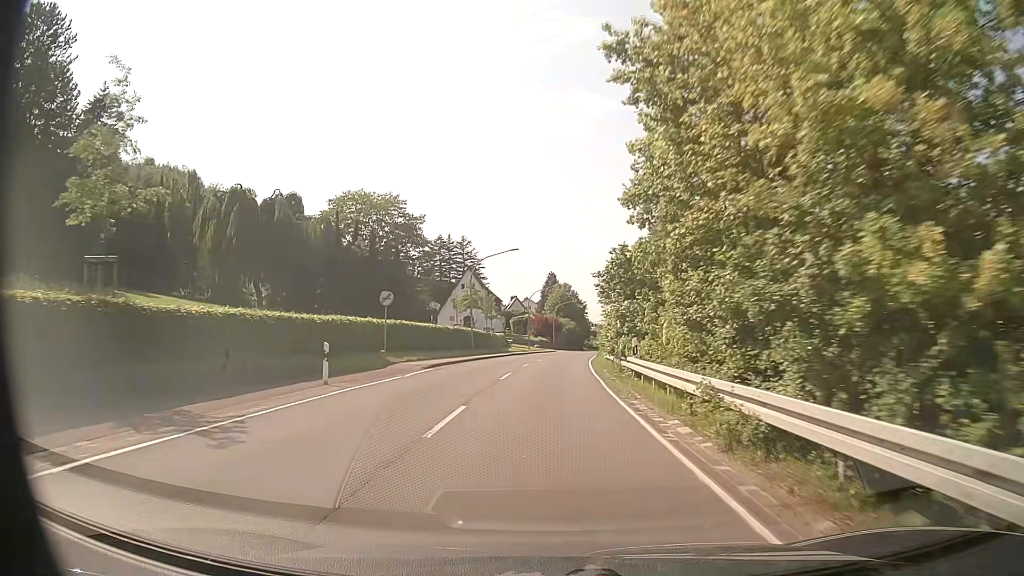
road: secondary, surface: asphalt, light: Day
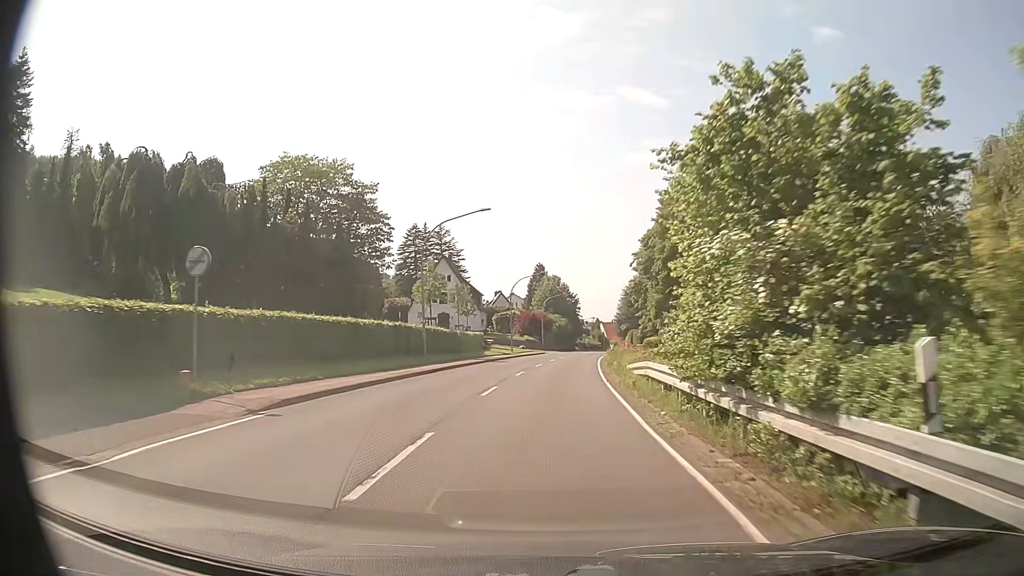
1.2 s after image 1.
(+0.1, +15.4) m; +2°
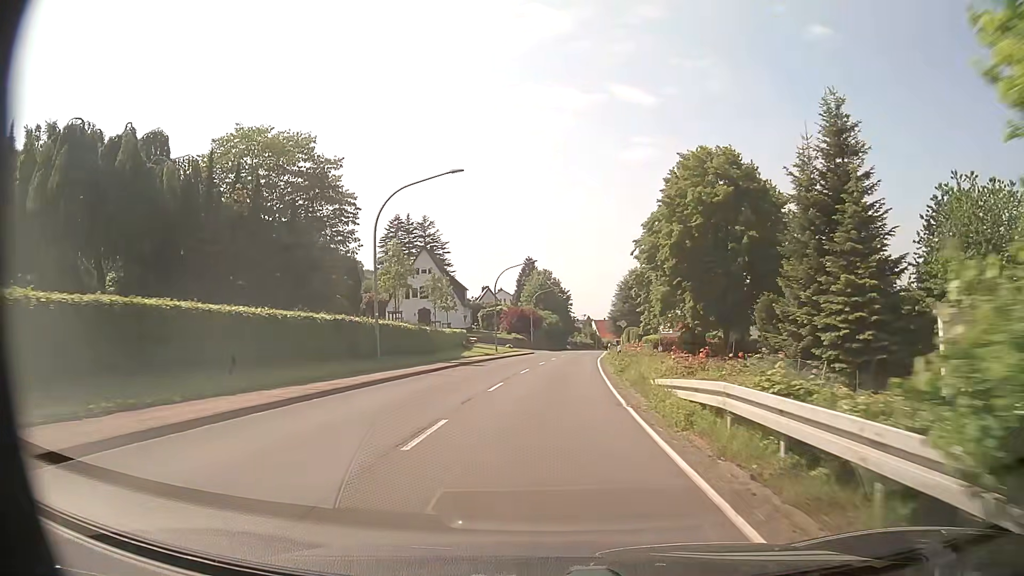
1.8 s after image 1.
(0.0, +7.7) m; 0°
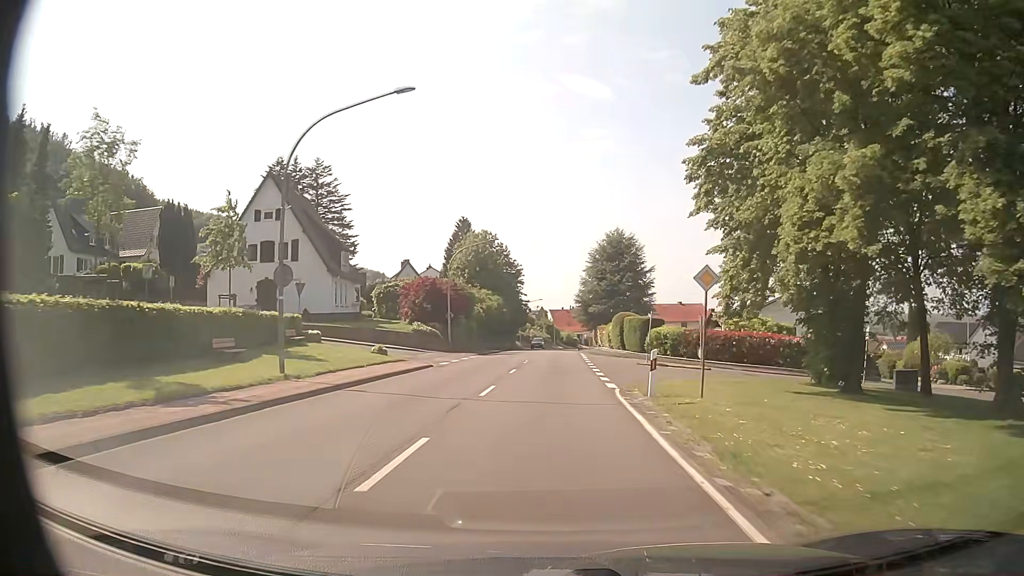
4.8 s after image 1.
(+1.2, +38.4) m; +3°
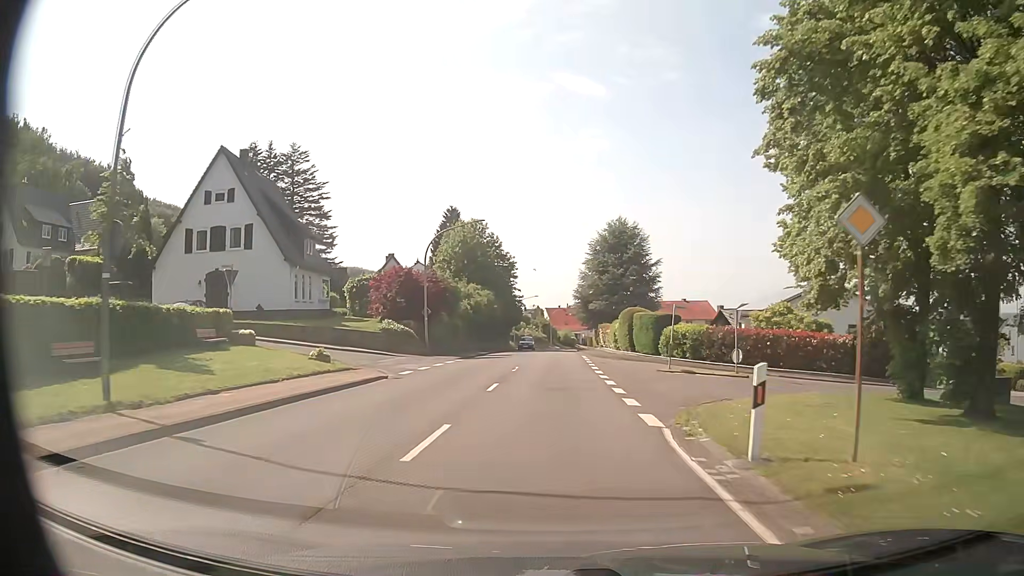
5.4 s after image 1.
(+0.1, +7.7) m; +1°
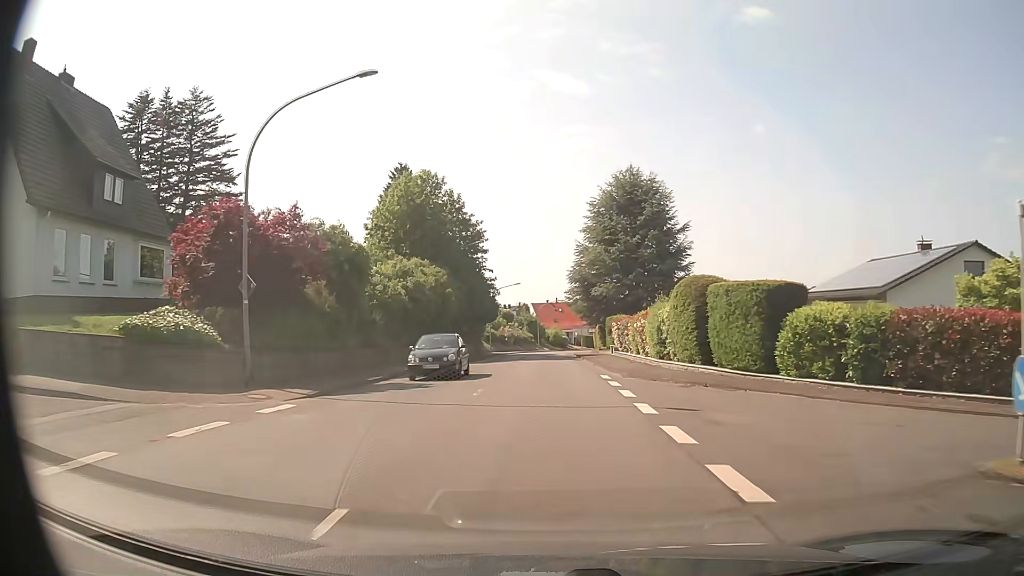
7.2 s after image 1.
(+0.2, +23.0) m; +1°
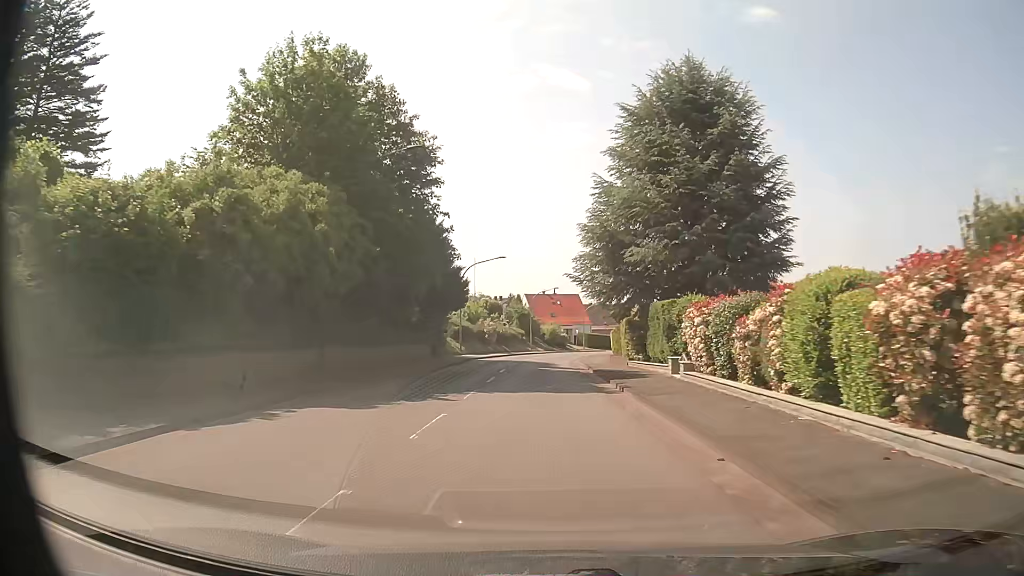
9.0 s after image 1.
(0.0, +23.0) m; 0°
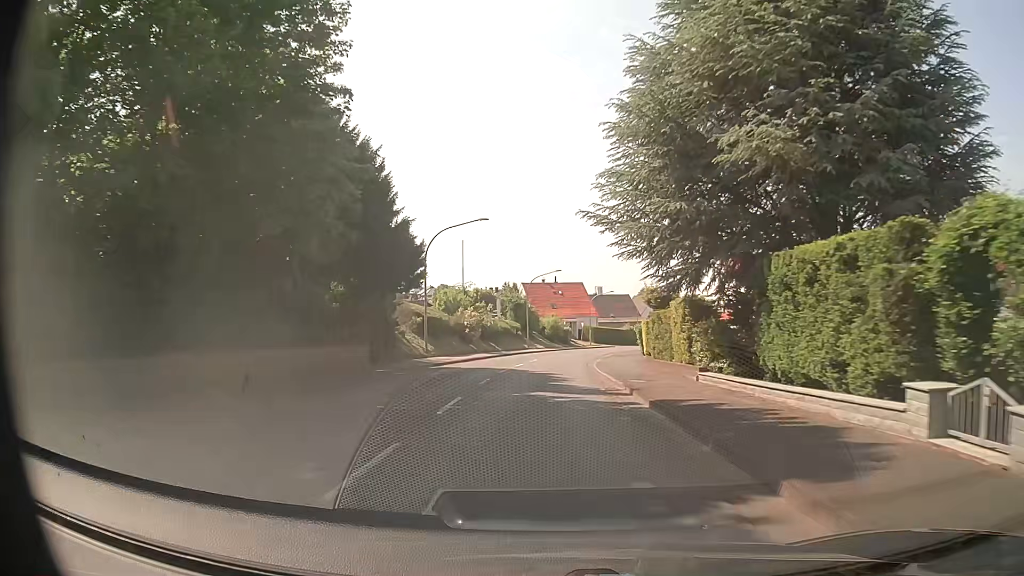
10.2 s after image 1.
(0.0, +15.4) m; 0°
(0, +10) (0, +20) (0, +30) (+1, +40) (+2, +50) (+4, +60) (+6, +70) (+8, +79) (+11, +89) (+15, +98) m
